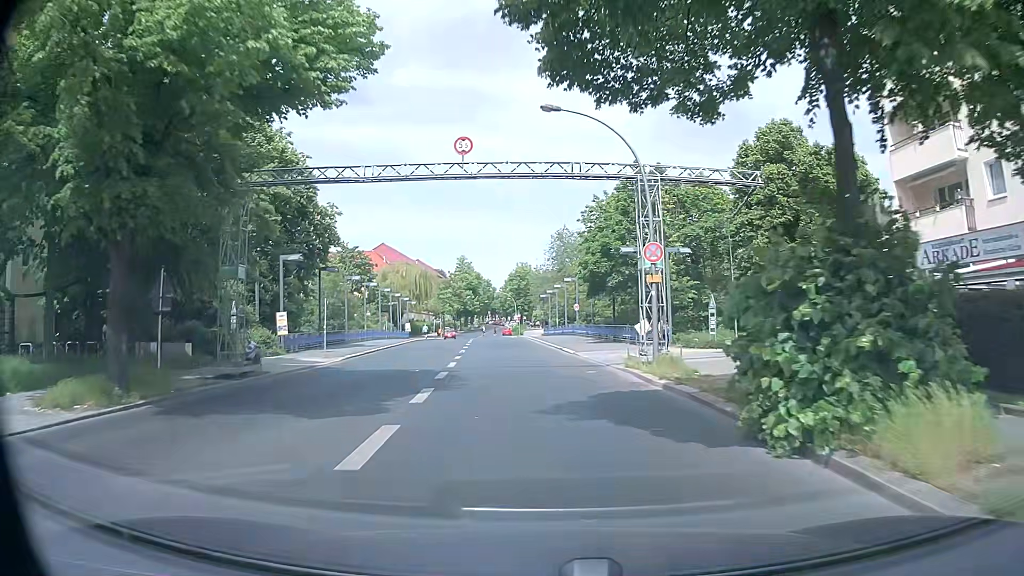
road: secondary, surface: asphalt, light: Day
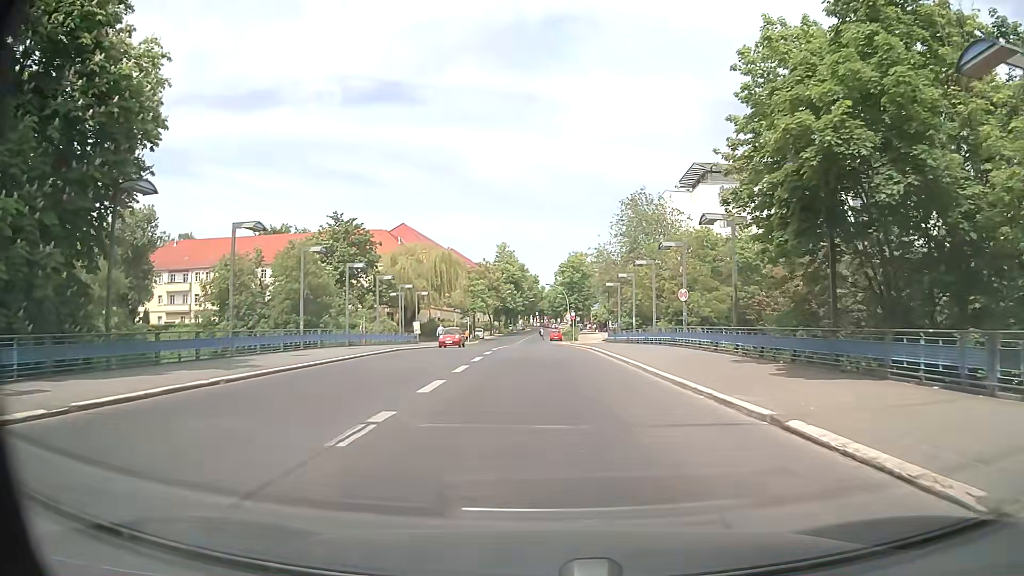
(-1.5, +29.1) m; -4°
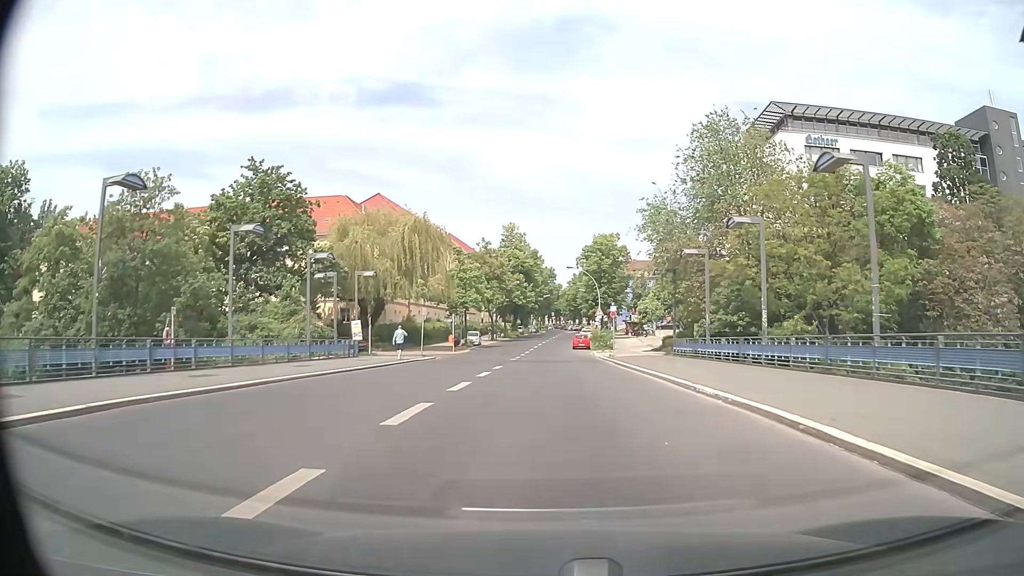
(-0.7, +28.7) m; -2°
(0, +10) (0, +20) (0, +30) (0, +40) (0, +50) (0, +60) (0, +70) (+1, +80) (+2, +90) (+3, +100) m
